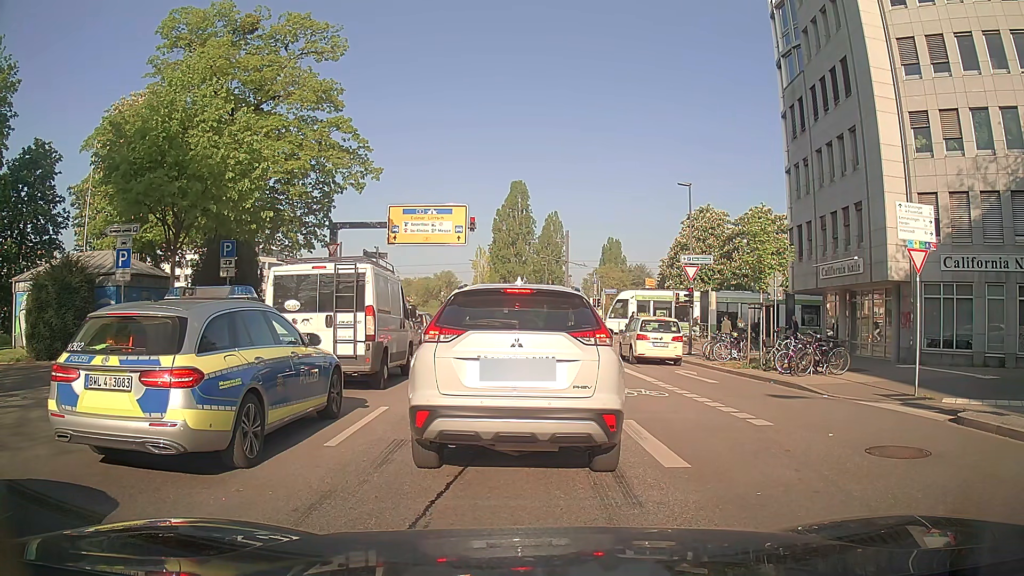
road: primary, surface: asphalt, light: Day
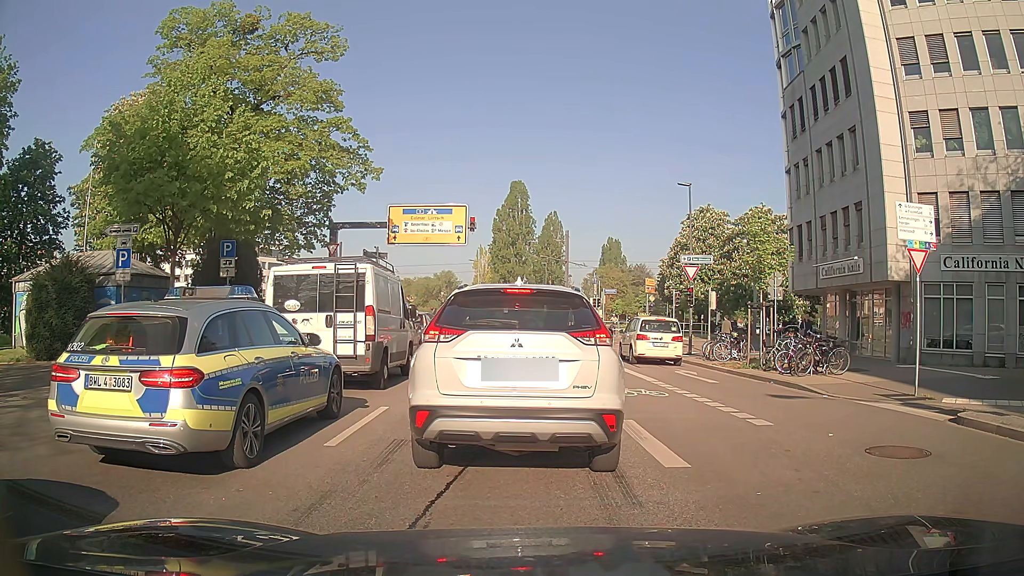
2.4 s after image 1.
(0.0, 0.0) m; 0°
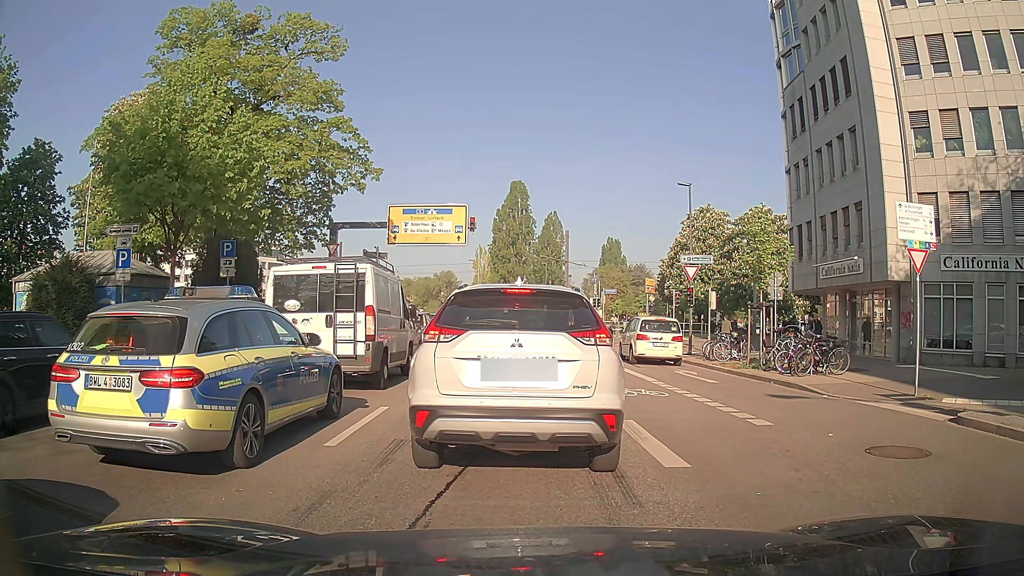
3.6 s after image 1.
(0.0, 0.0) m; 0°
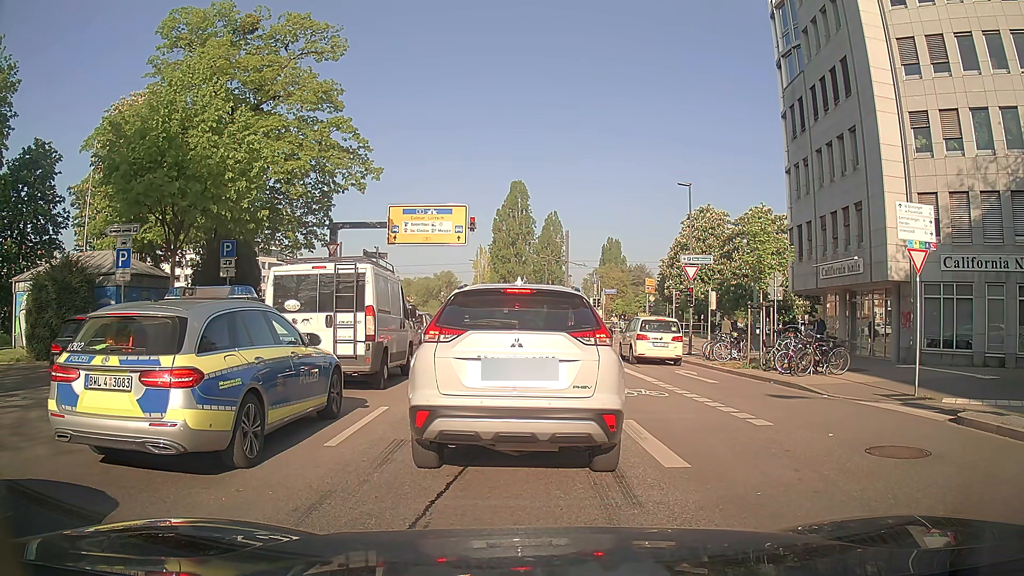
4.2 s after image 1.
(0.0, 0.0) m; 0°
